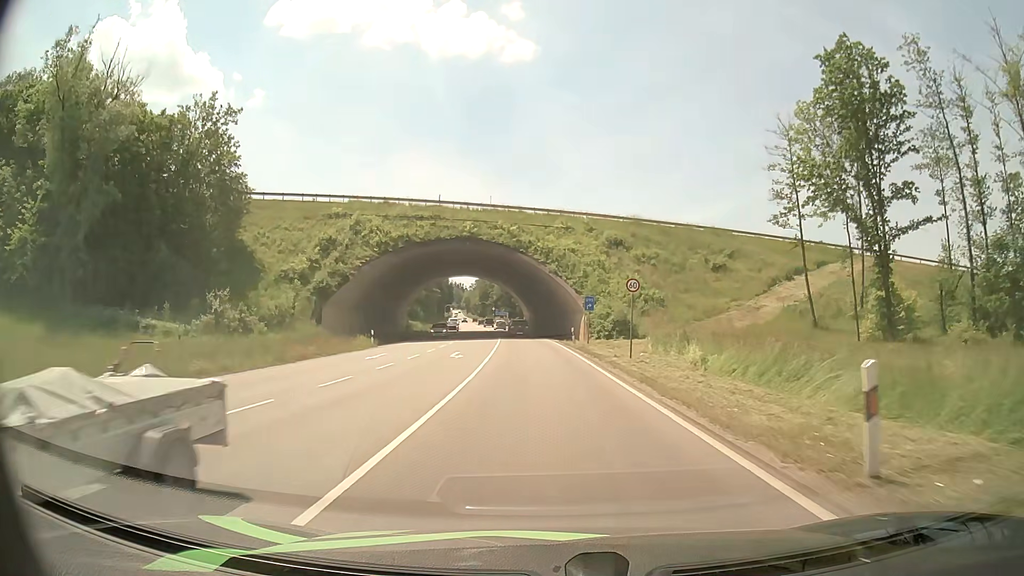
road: primary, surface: asphalt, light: Day
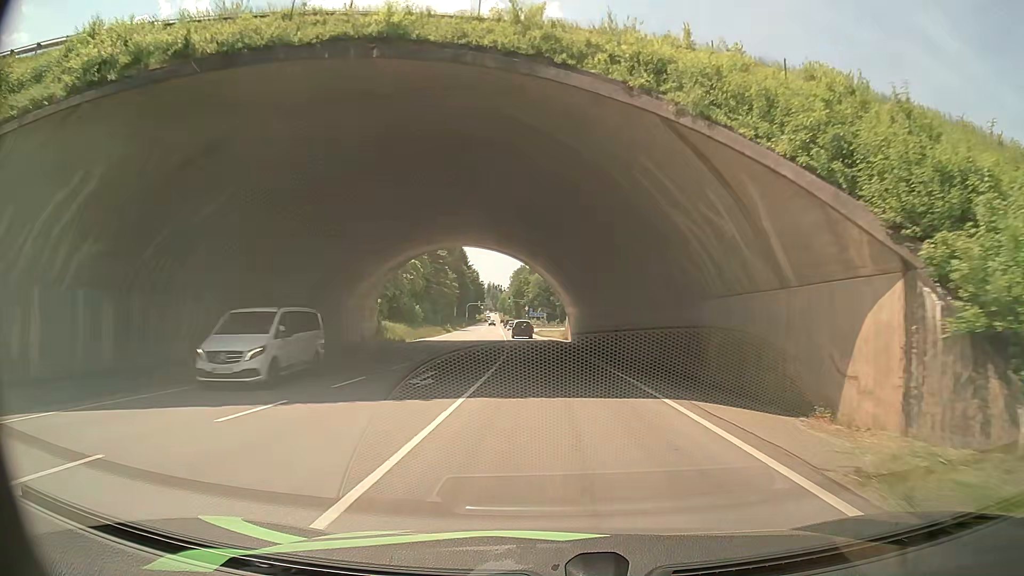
(-1.4, +42.2) m; -3°
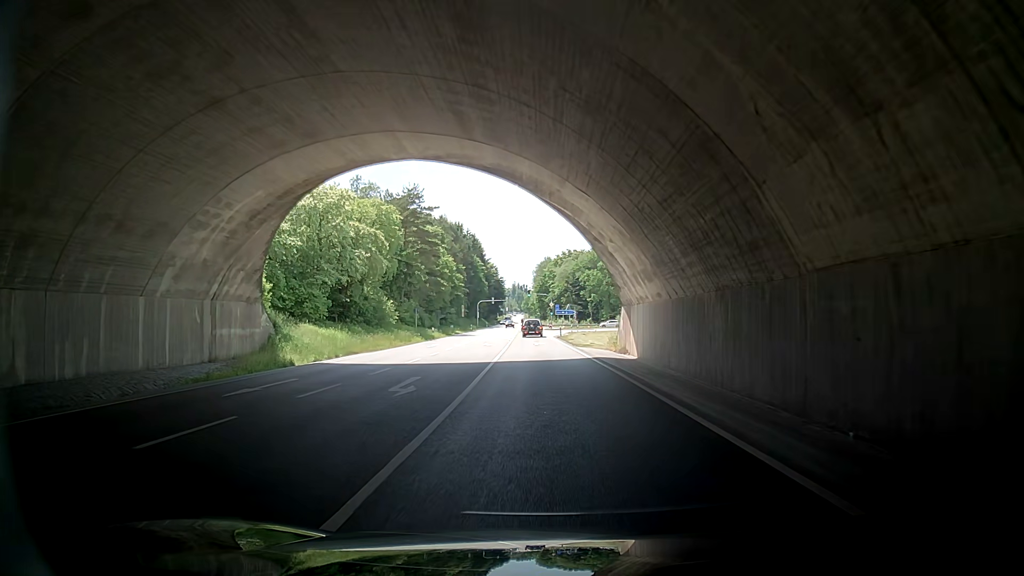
(-1.0, +32.4) m; -1°
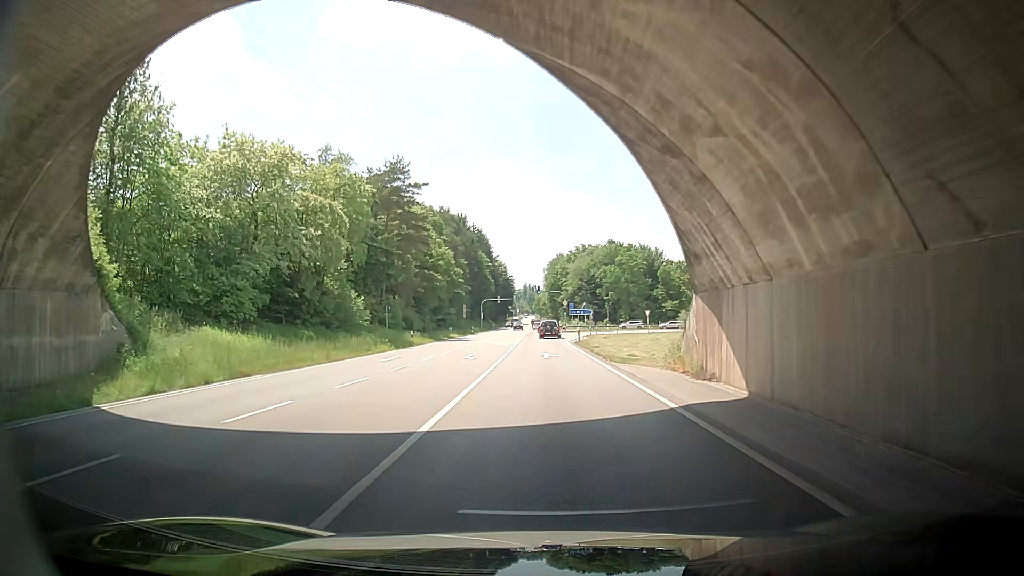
(-0.7, +15.4) m; -3°
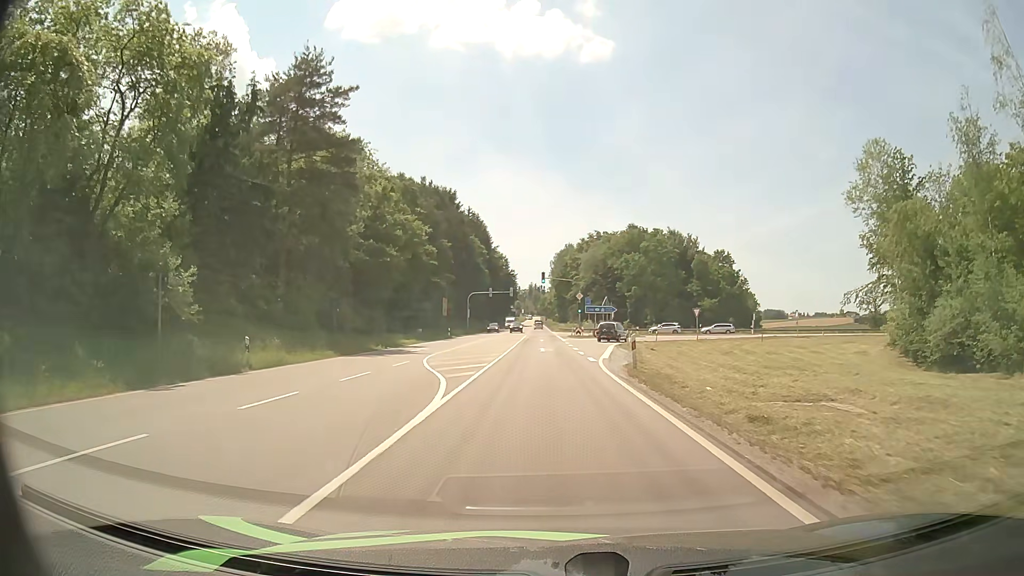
(+0.5, +28.8) m; 0°
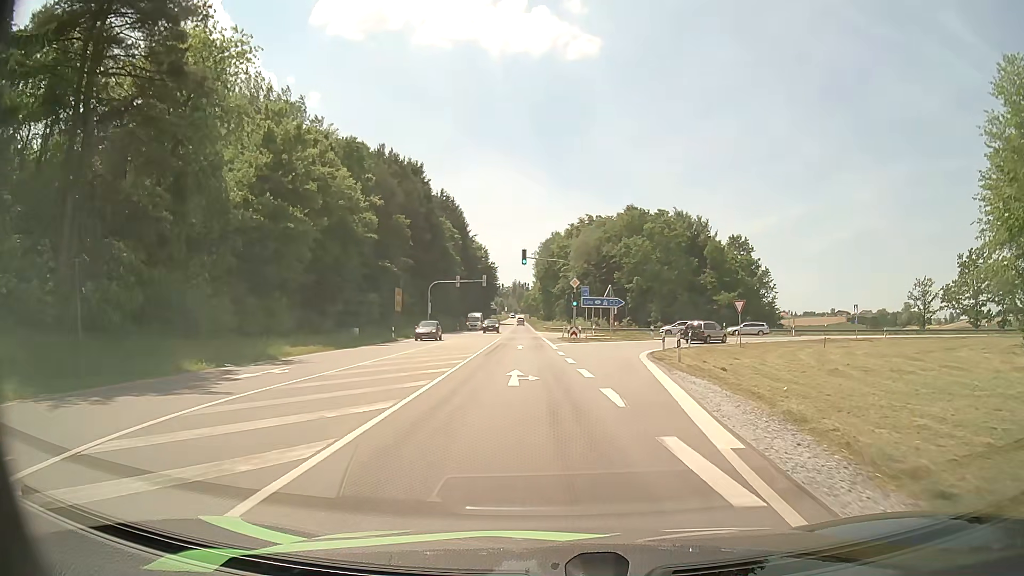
(+0.1, +20.0) m; +1°
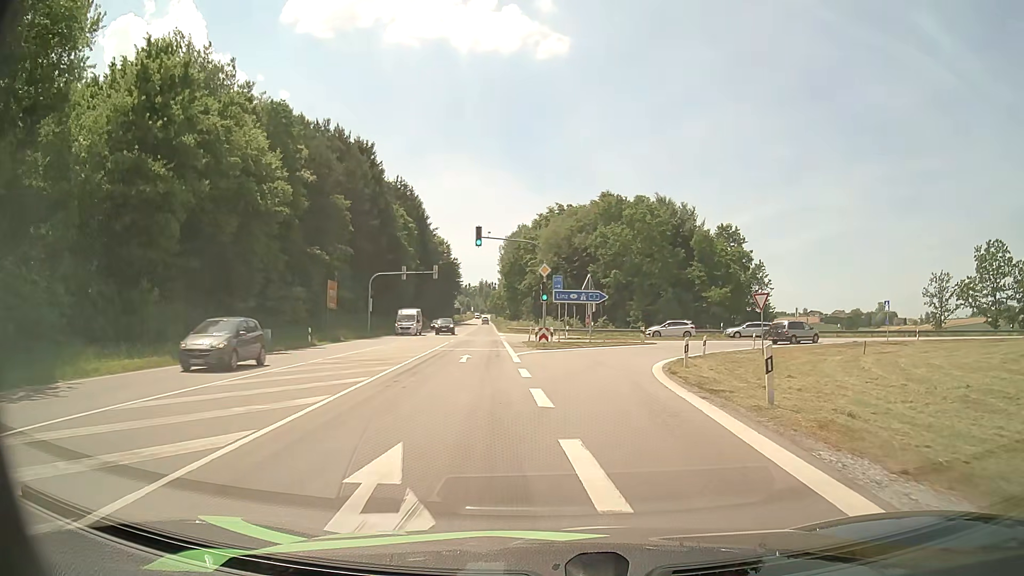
(+0.3, +11.9) m; +3°
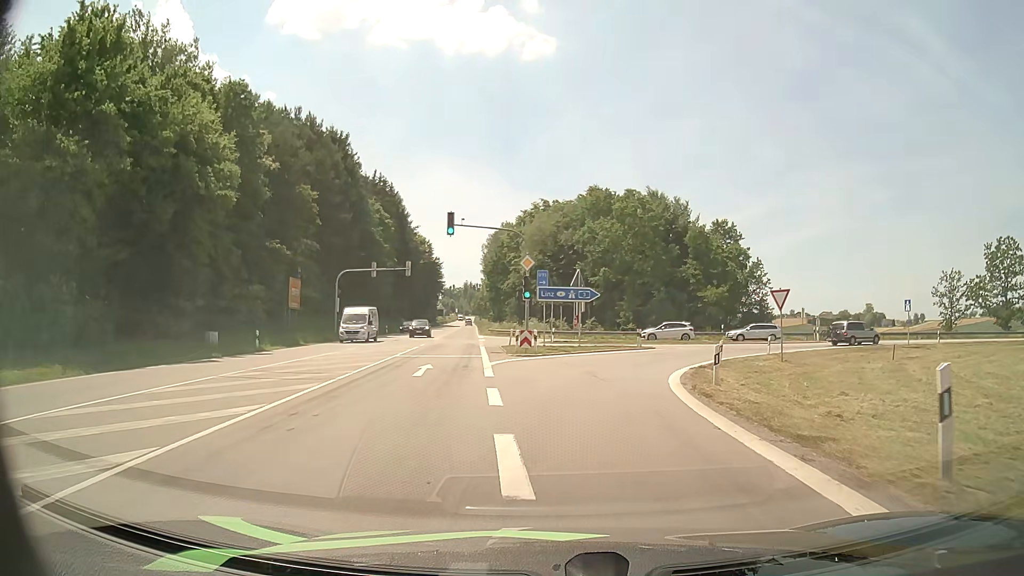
(0.0, +5.5) m; +1°
(0, +10) (+1, +20) (+4, +29) (+10, +38) (+18, +44) (+27, +47) (+37, +49) (+47, +50) (+57, +51) (+67, +51) m
